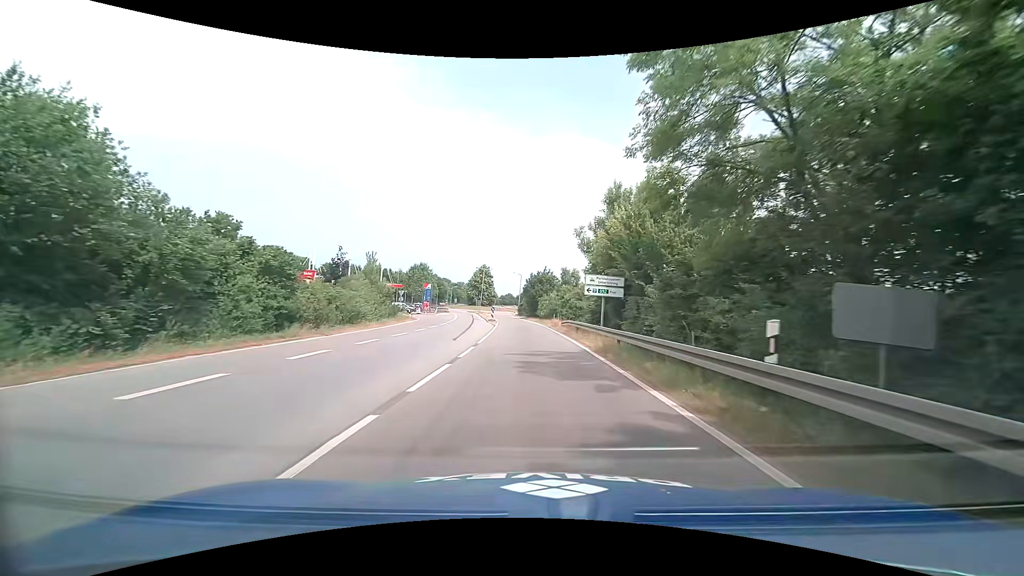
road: primary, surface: asphalt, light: Day
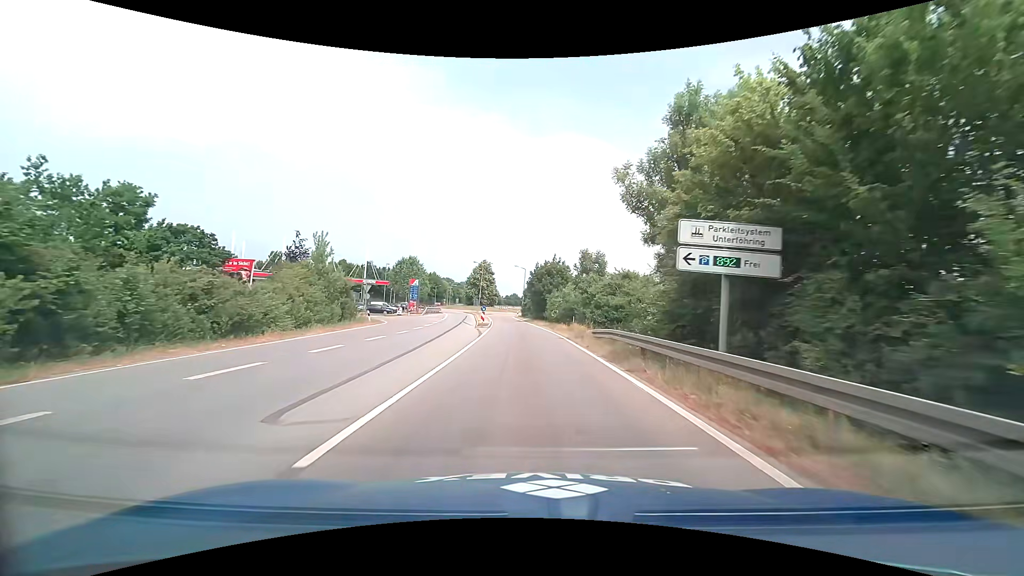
(+0.1, +15.8) m; 0°
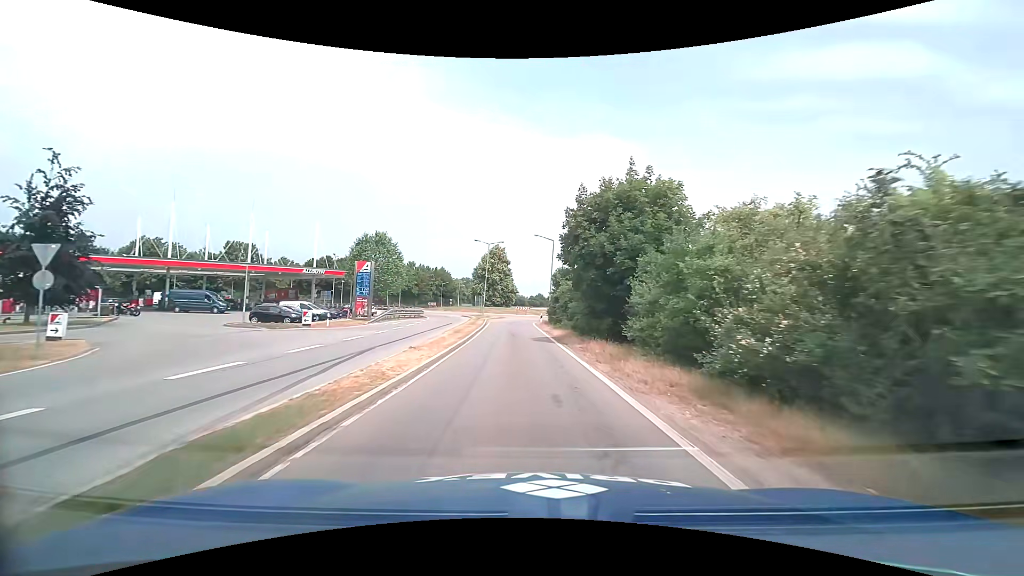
(-0.9, +35.4) m; -3°
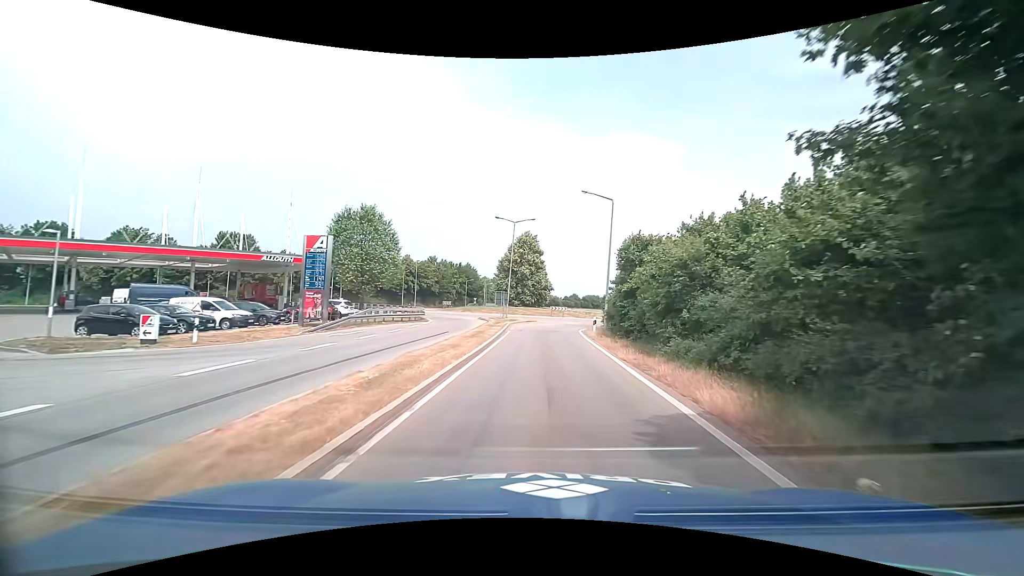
(-0.7, +18.1) m; -4°
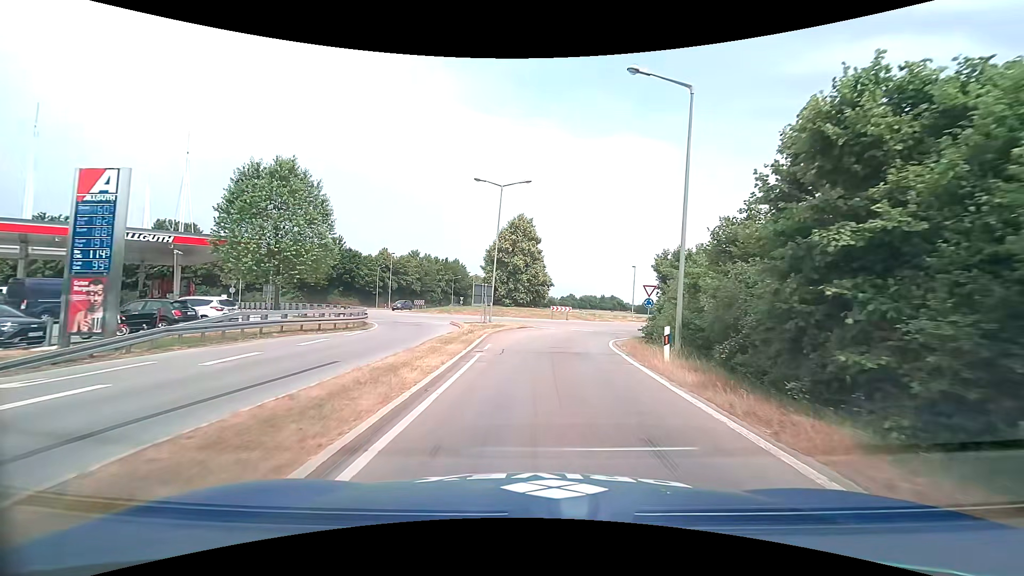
(+0.1, +15.8) m; +1°
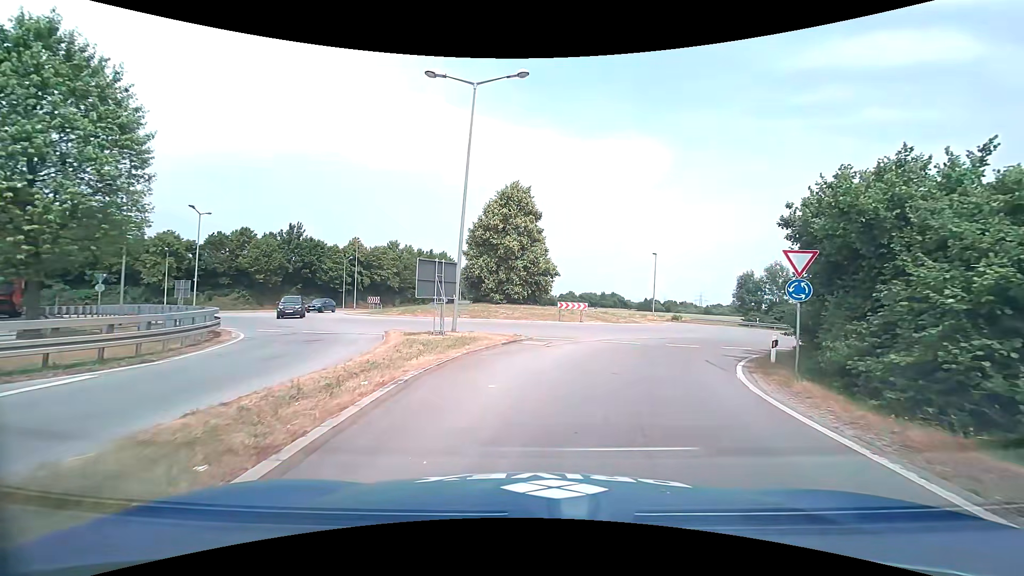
(-0.1, +16.6) m; +2°
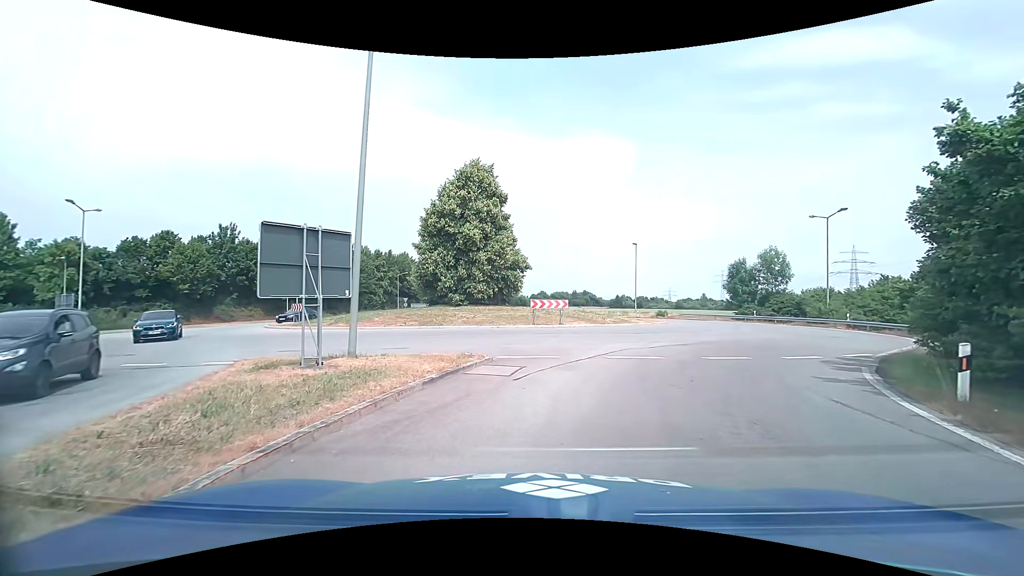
(0.0, +8.2) m; +2°
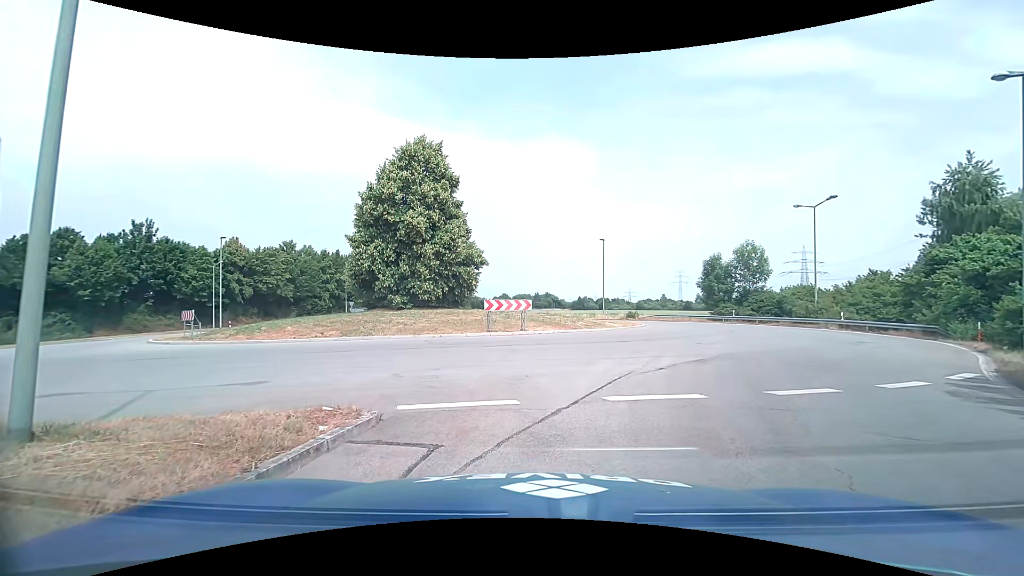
(+0.2, +6.2) m; +4°
(+1, +10) (+5, +19) (+11, +27) (+14, +37) (+14, +46) (+10, +55) (+2, +62) (-5, +69) (-10, +77) (-14, +87) m
